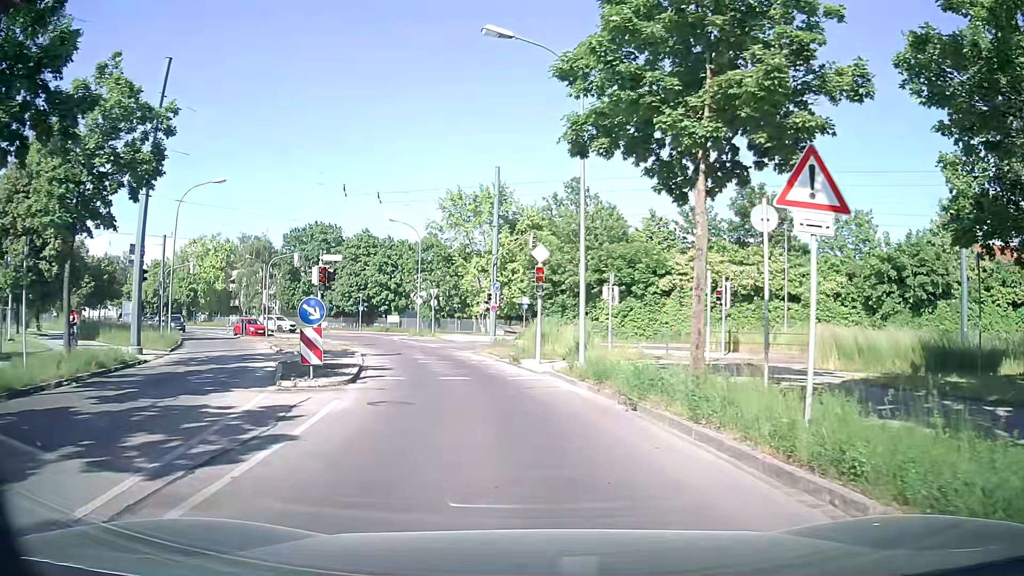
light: Day
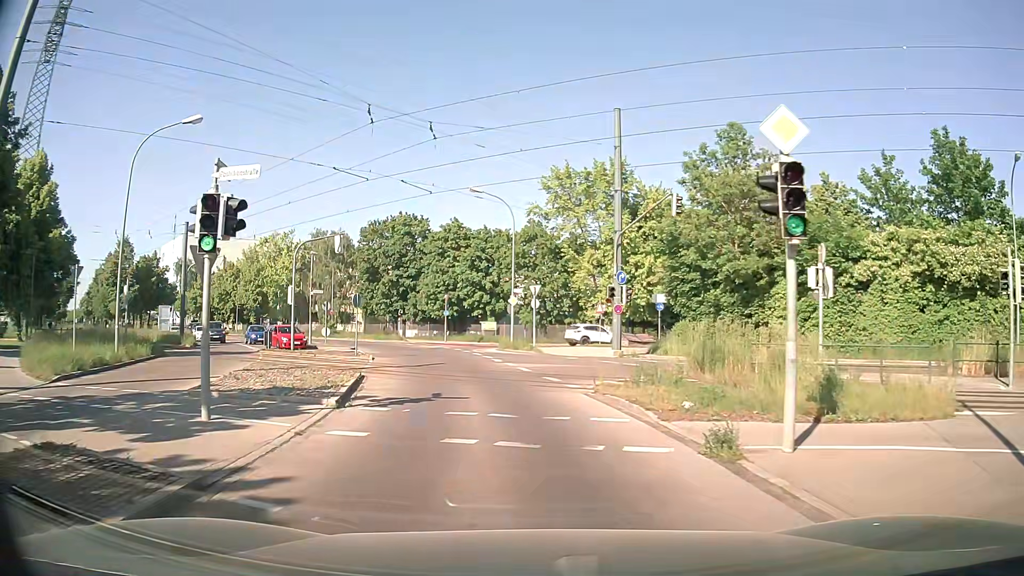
(-1.3, +14.3) m; -10°
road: tertiary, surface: asphalt
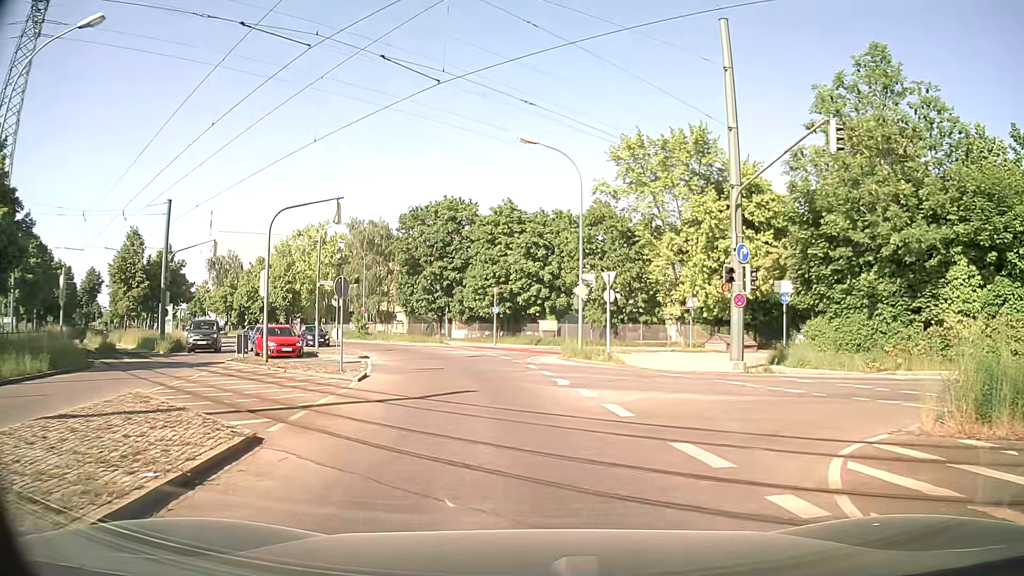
(-0.6, +10.2) m; -5°
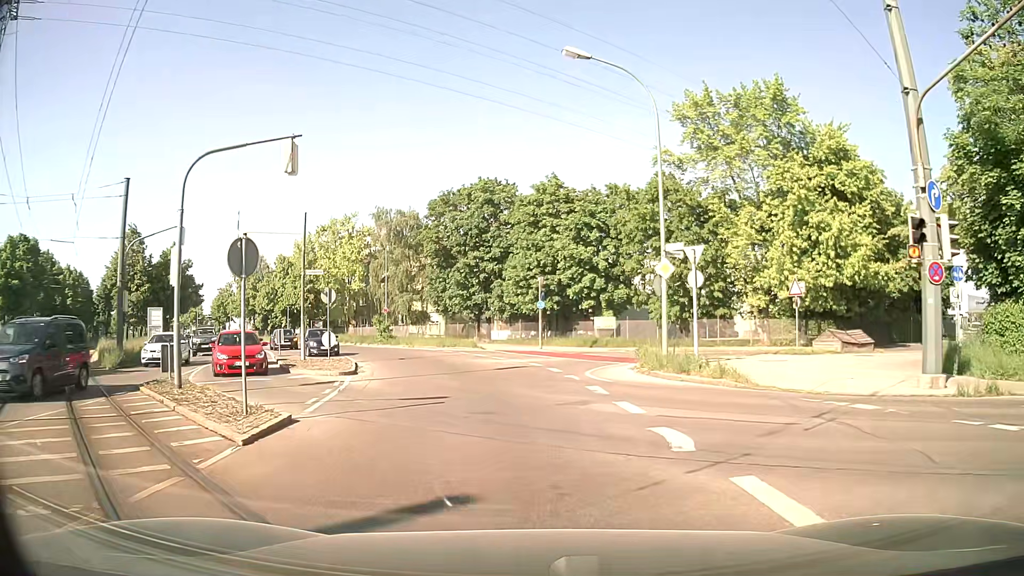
(-0.3, +9.0) m; -6°
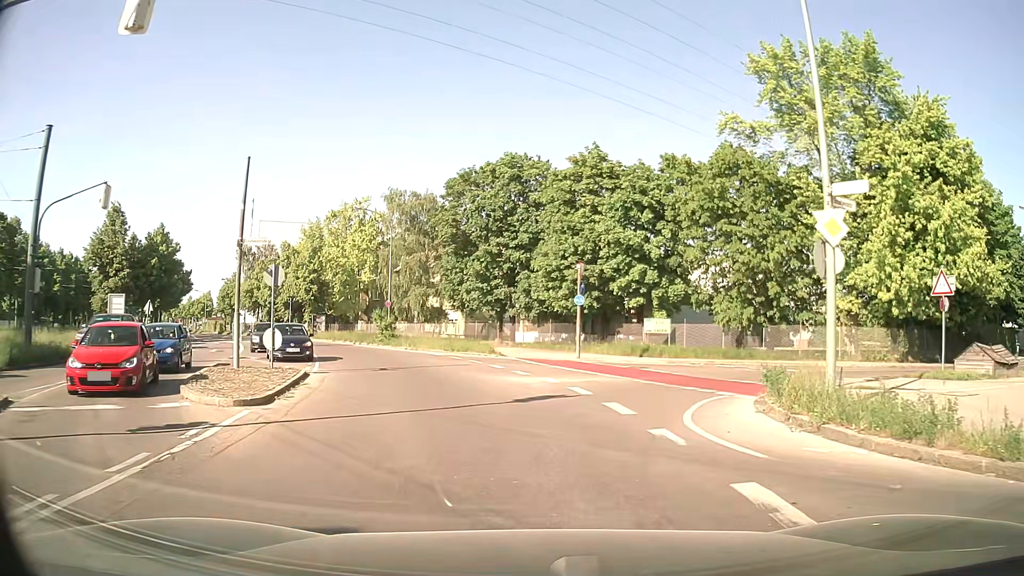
(-0.2, +8.8) m; -1°
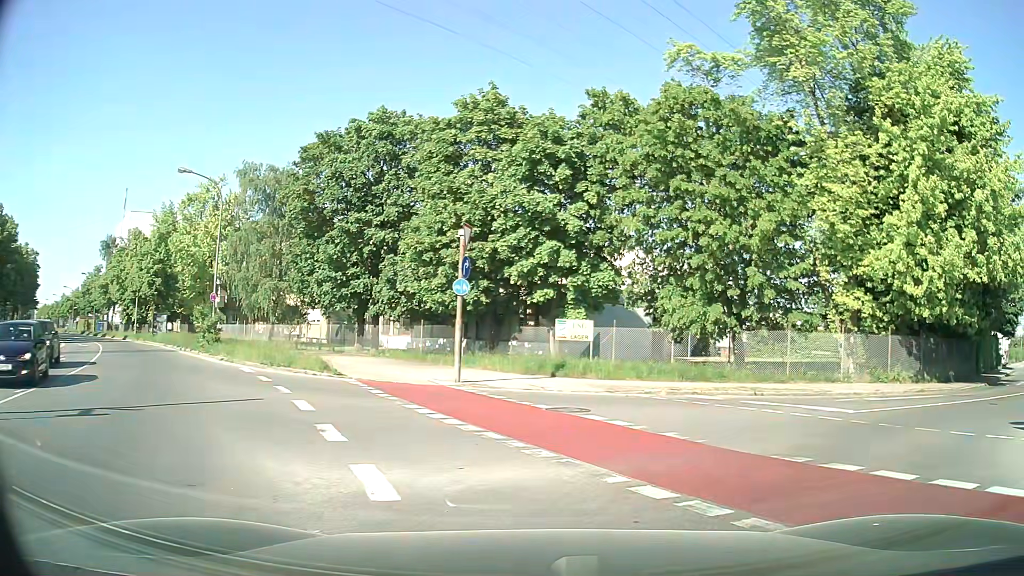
(+0.4, +10.7) m; +10°
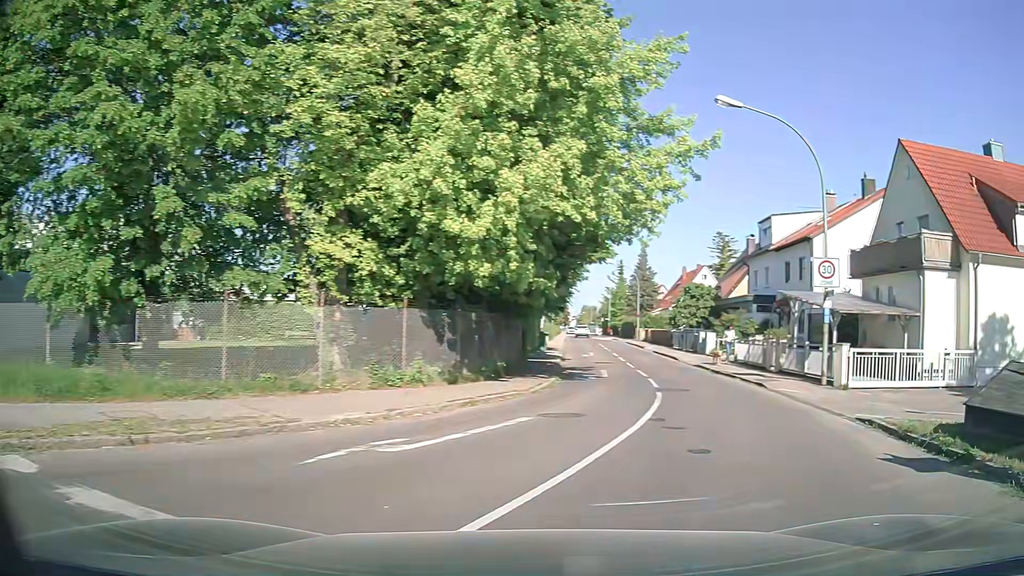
(+3.0, +9.3) m; +43°
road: unclassified
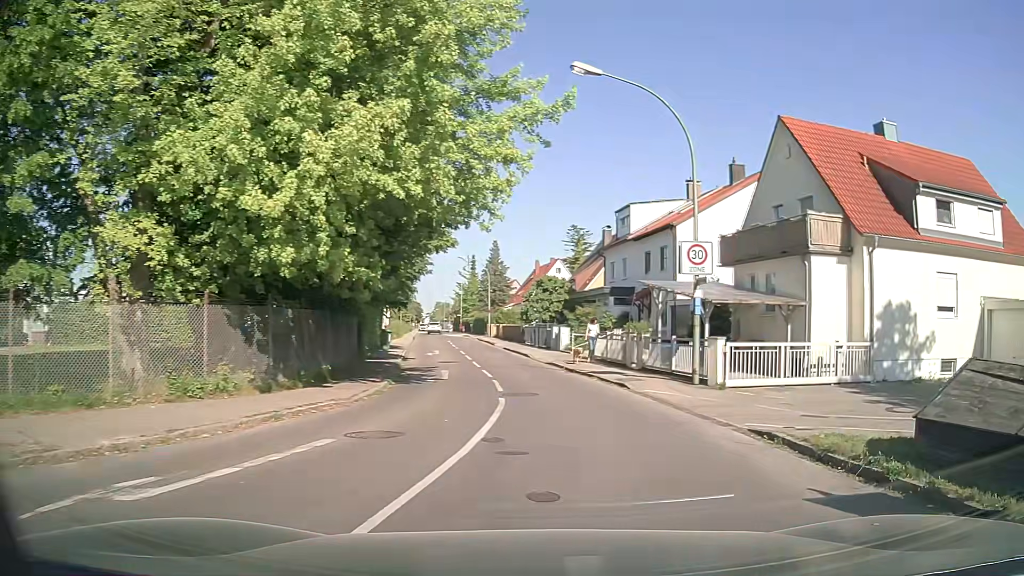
(+0.3, +2.3) m; +13°
